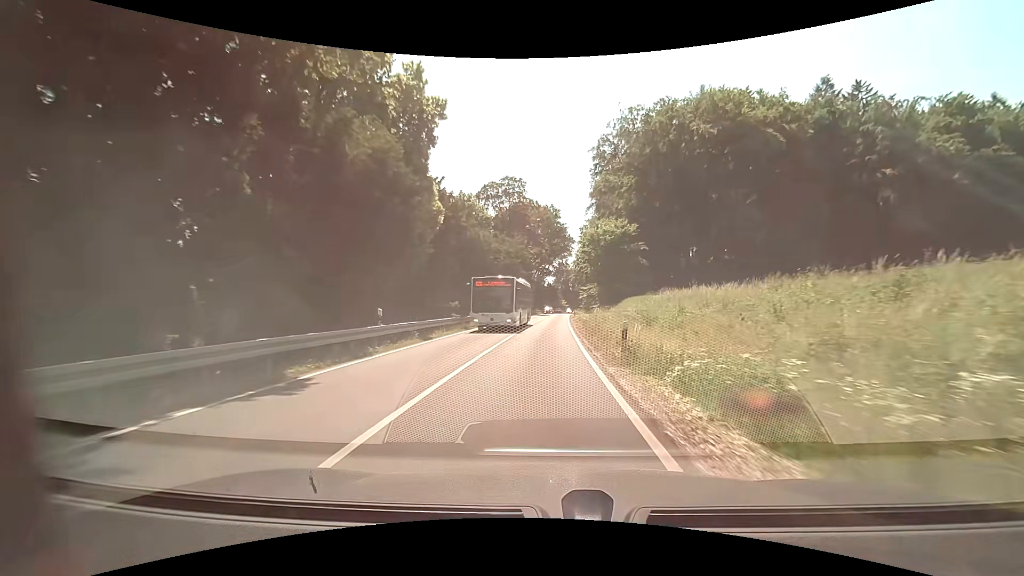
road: secondary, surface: asphalt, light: Day
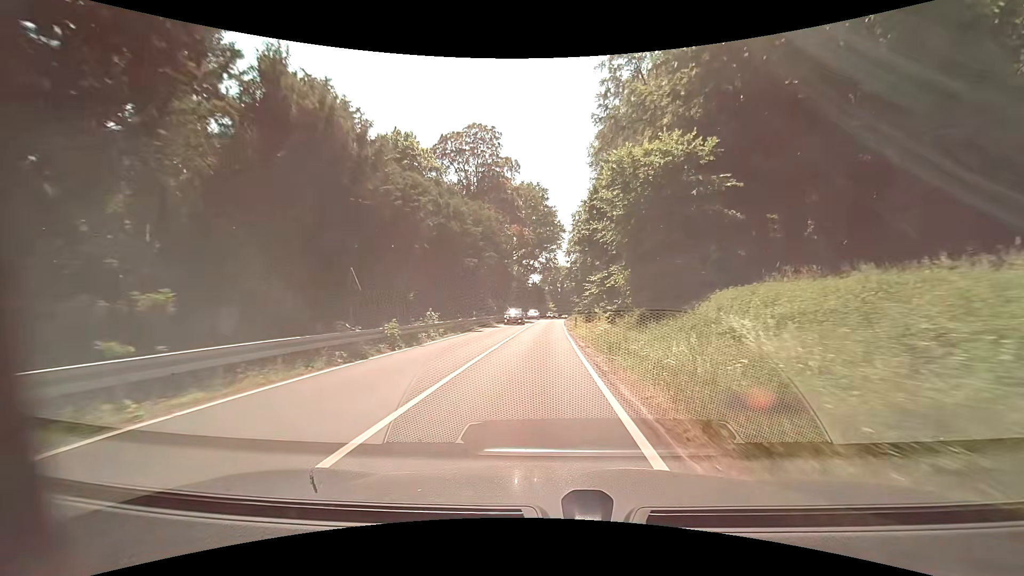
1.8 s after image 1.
(+0.4, +27.7) m; +2°
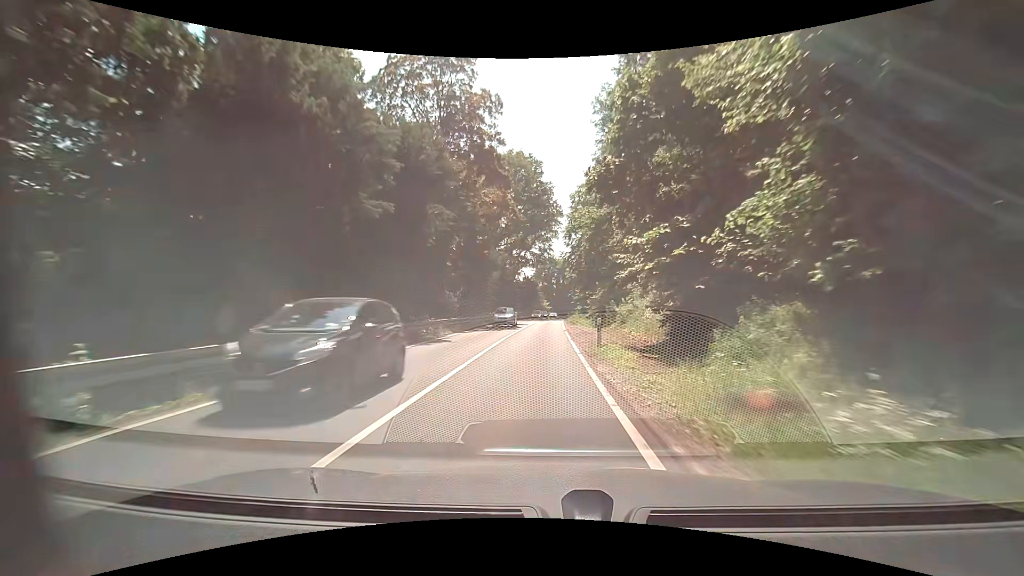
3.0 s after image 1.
(+0.2, +19.6) m; +1°
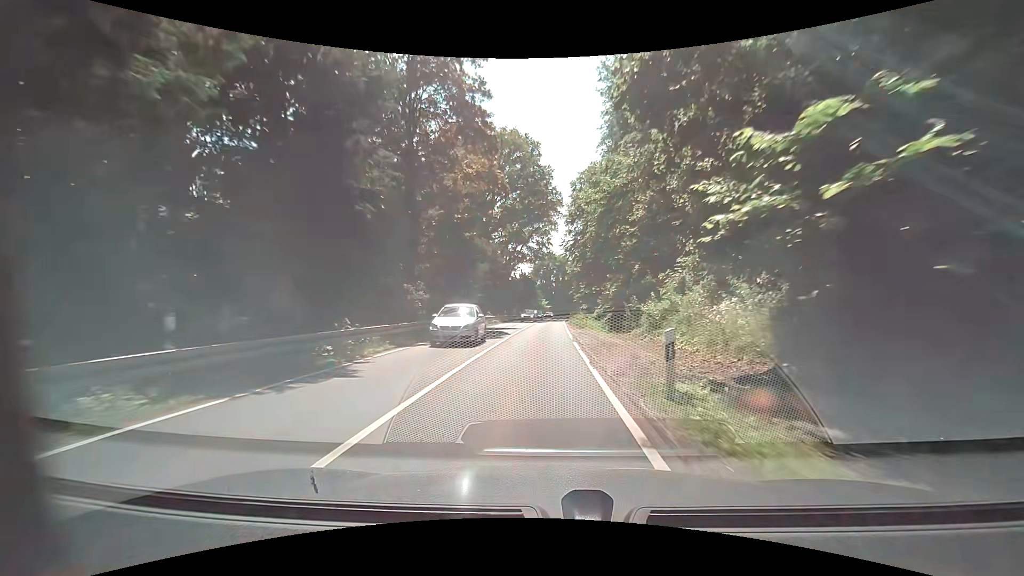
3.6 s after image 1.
(0.0, +10.1) m; 0°
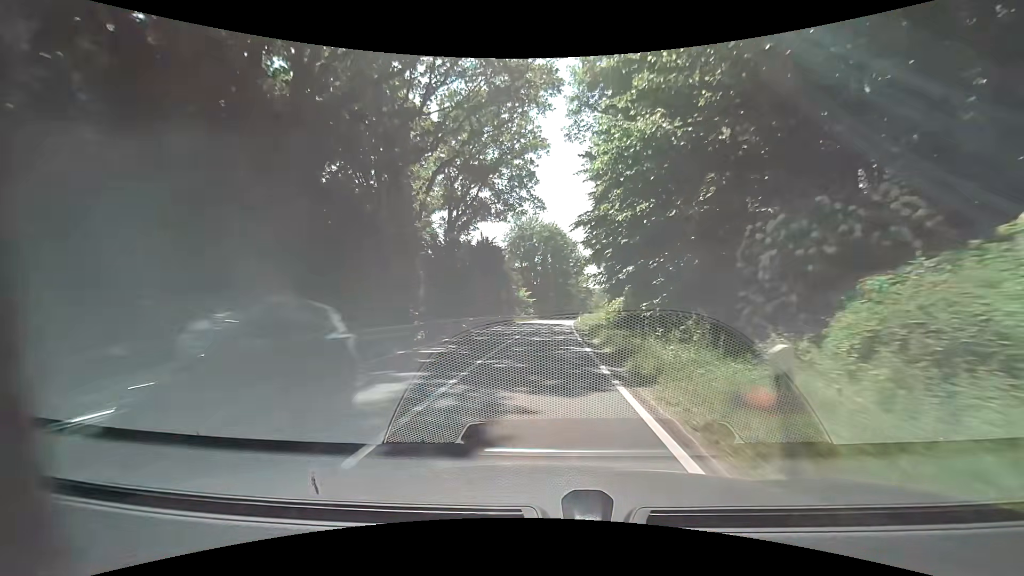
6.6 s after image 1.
(+0.6, +52.2) m; +2°
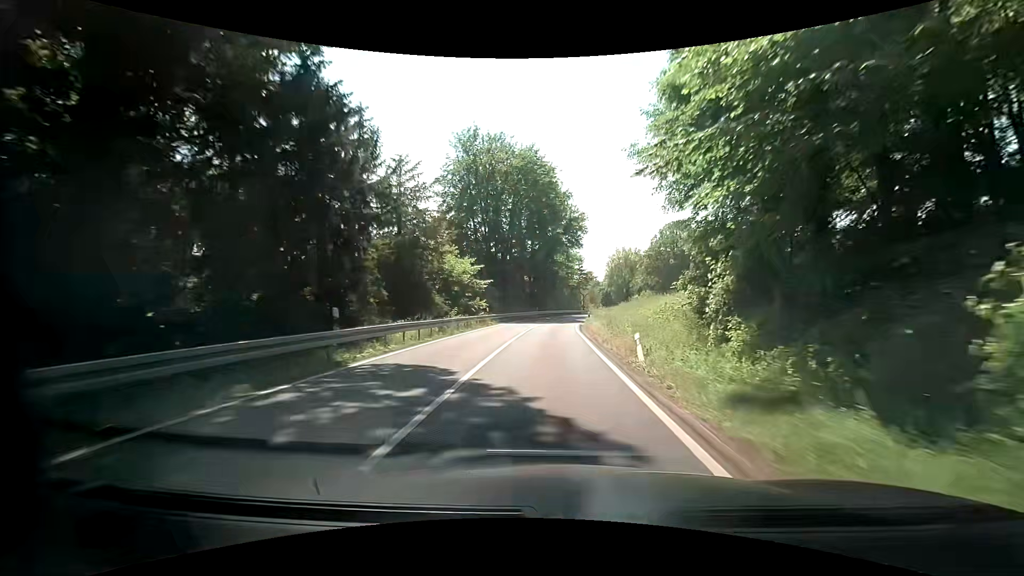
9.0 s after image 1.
(+0.7, +43.4) m; +2°
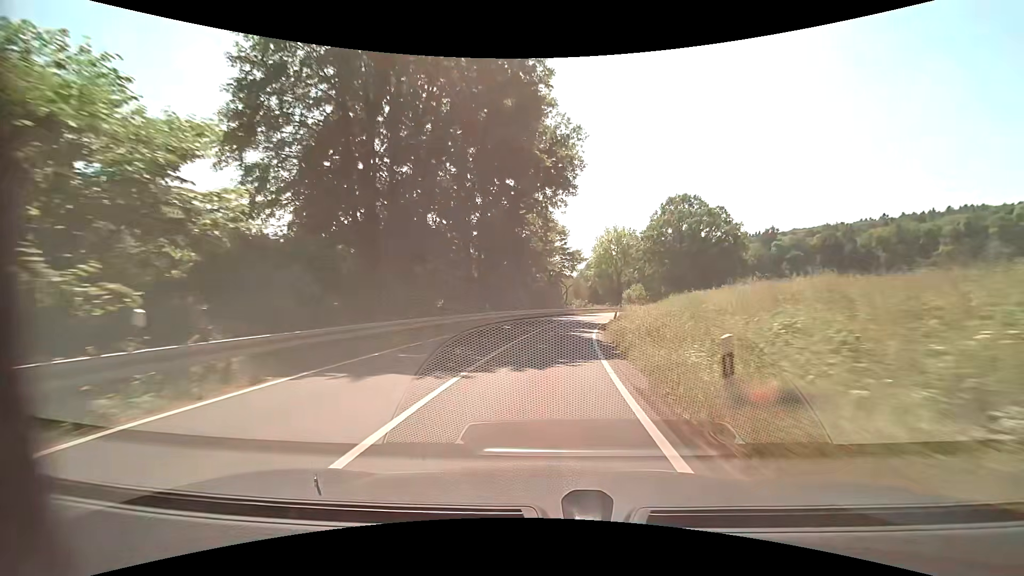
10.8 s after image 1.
(+0.9, +31.0) m; +3°
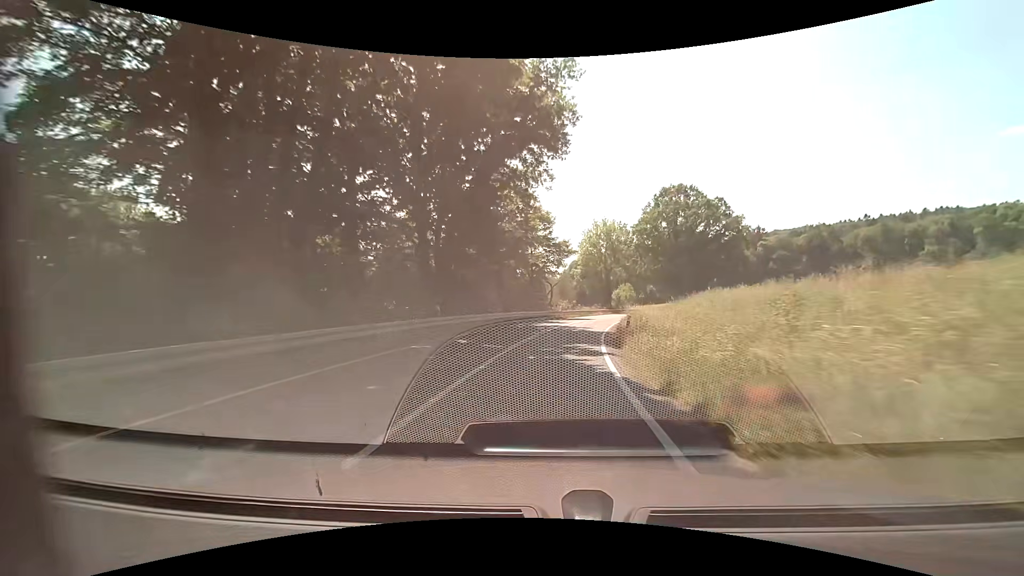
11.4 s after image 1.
(+0.2, +10.0) m; +2°
(0, +10) (+1, +20) (+2, +30) (+4, +40) (+6, +49) (+9, +59) (+12, +69) (+15, +78) (+17, +88) (+20, +97) m
